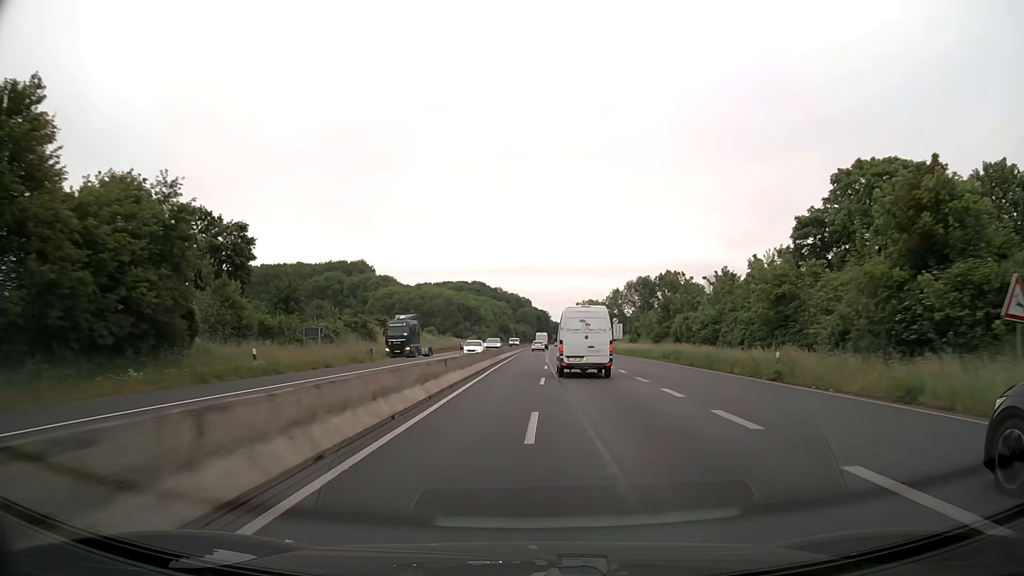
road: trunk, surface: asphalt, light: Day
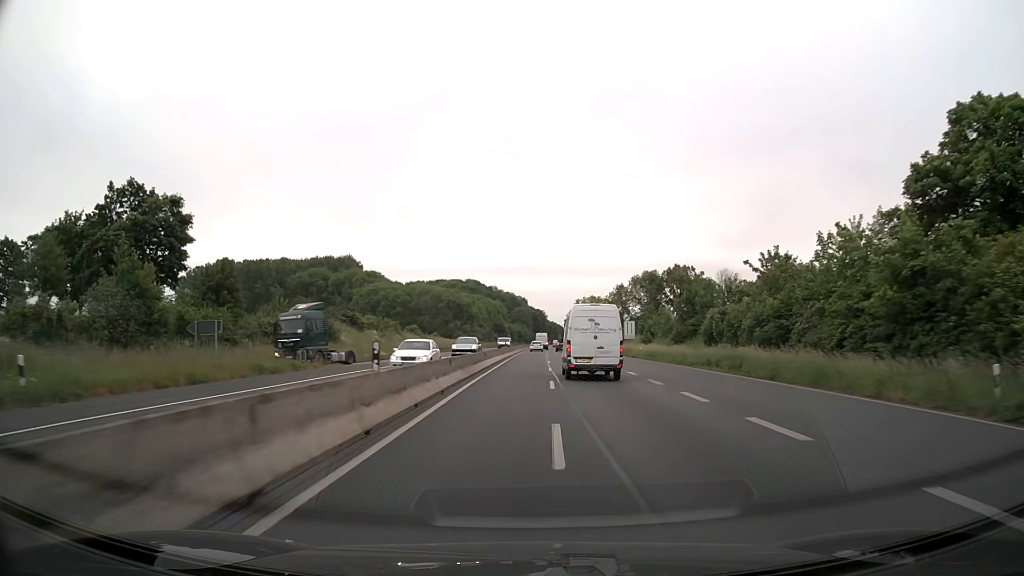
(0.0, +14.0) m; 0°
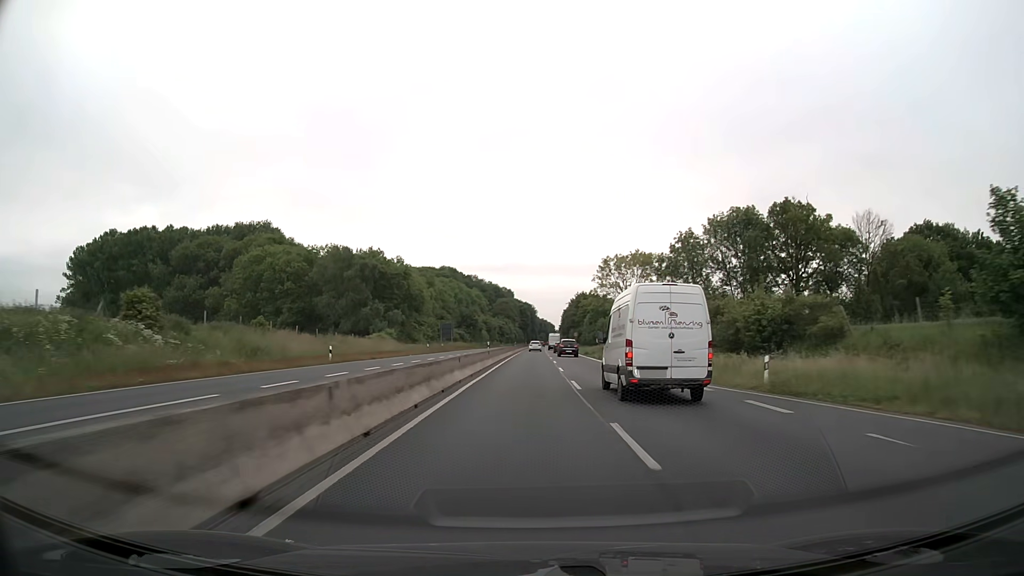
(+0.8, +73.0) m; +1°
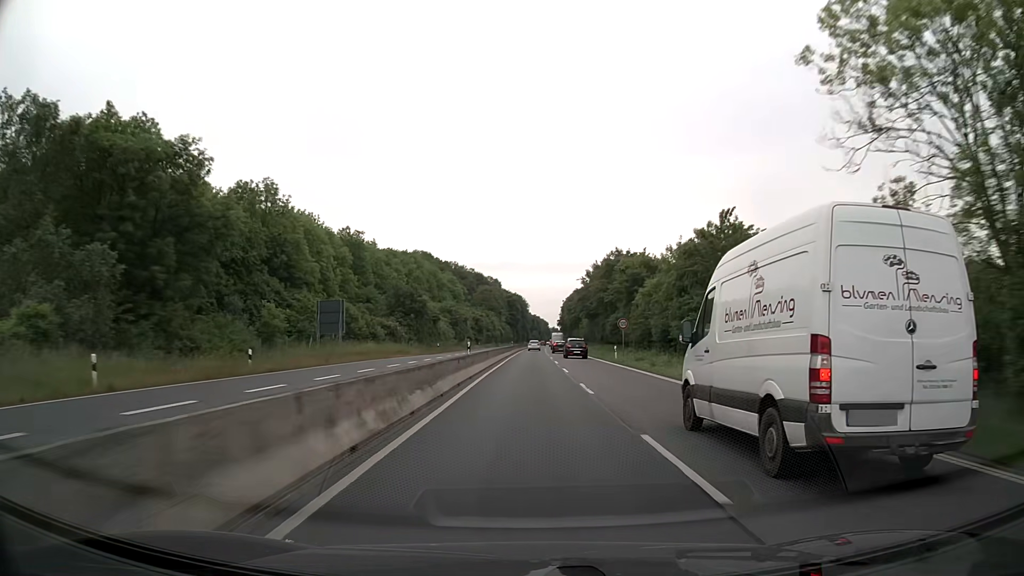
(+0.5, +61.9) m; +1°
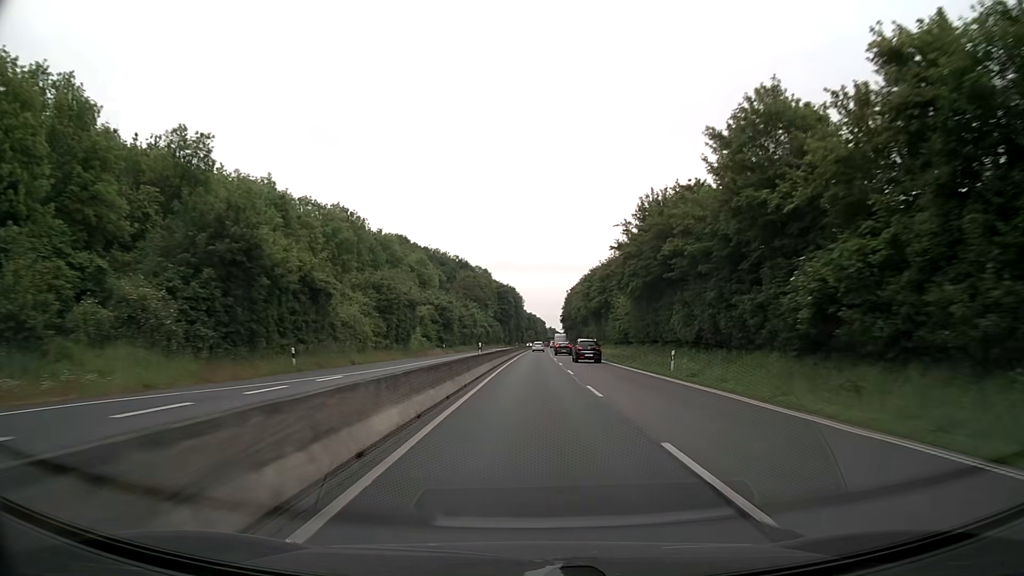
(0.0, +48.9) m; 0°
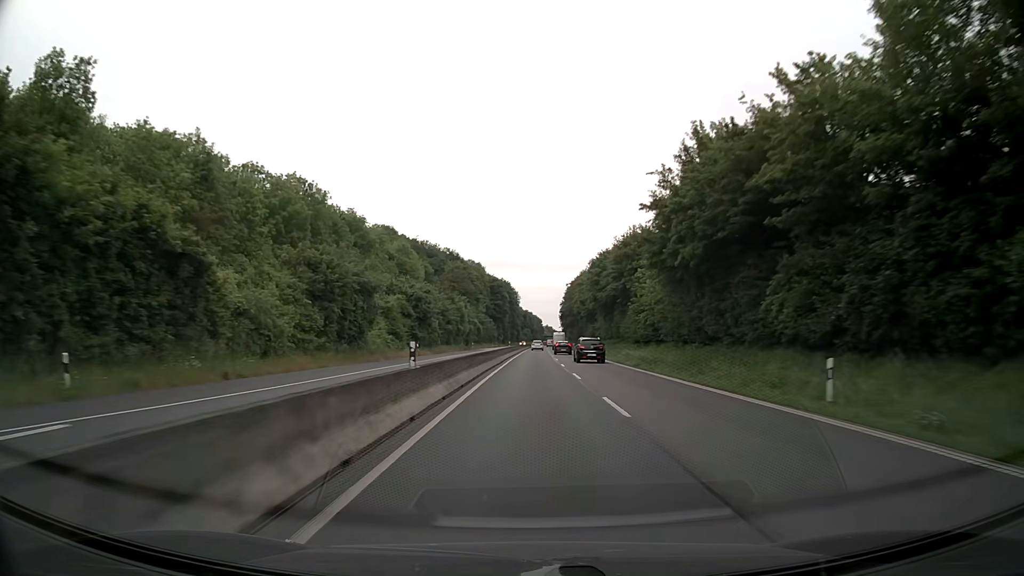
(0.0, +16.8) m; 0°
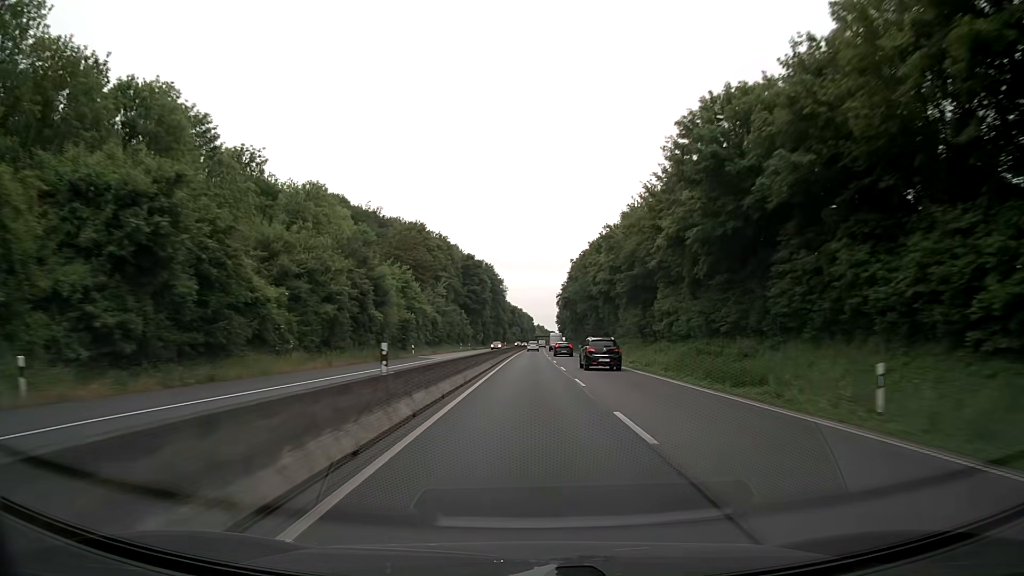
(+0.6, +51.8) m; +1°
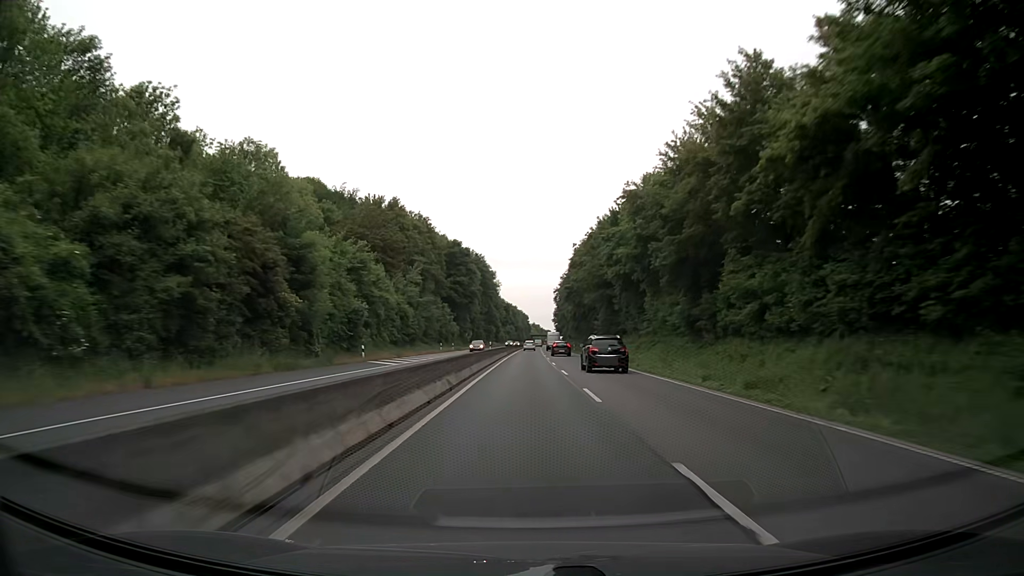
(+0.1, +17.7) m; +1°
(0, +10) (0, +20) (0, +30) (0, +40) (0, +50) (0, +60) (0, +70) (+1, +80) (+1, +90) (+1, +100) m
